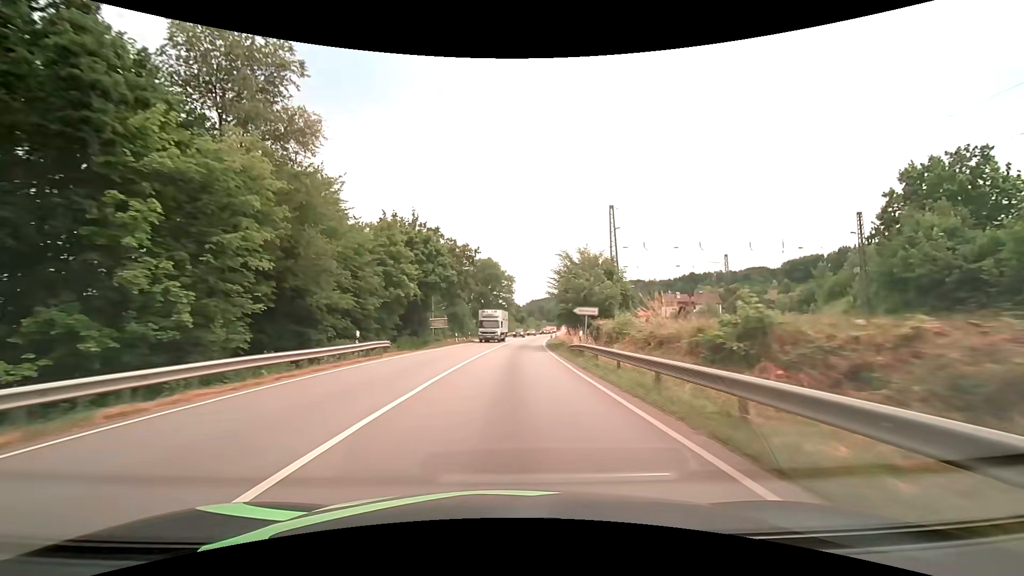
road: primary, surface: asphalt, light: Day
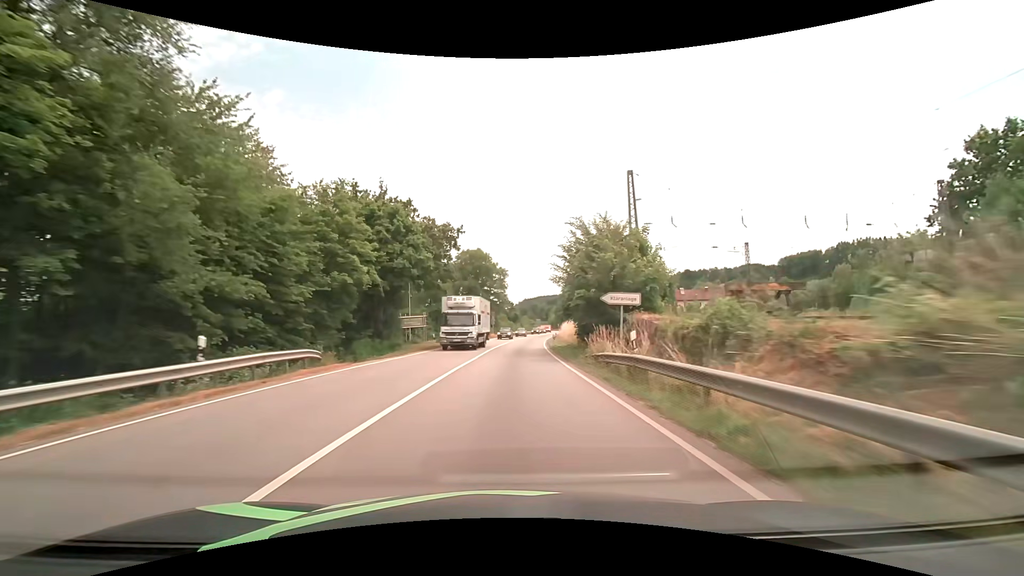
(+0.1, +11.0) m; +1°
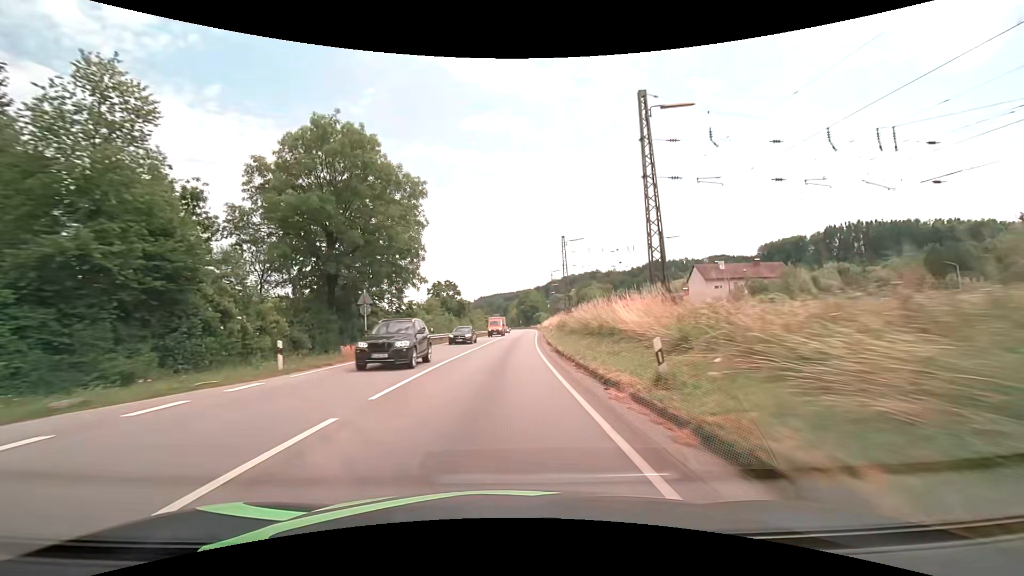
(+2.7, +56.5) m; +5°
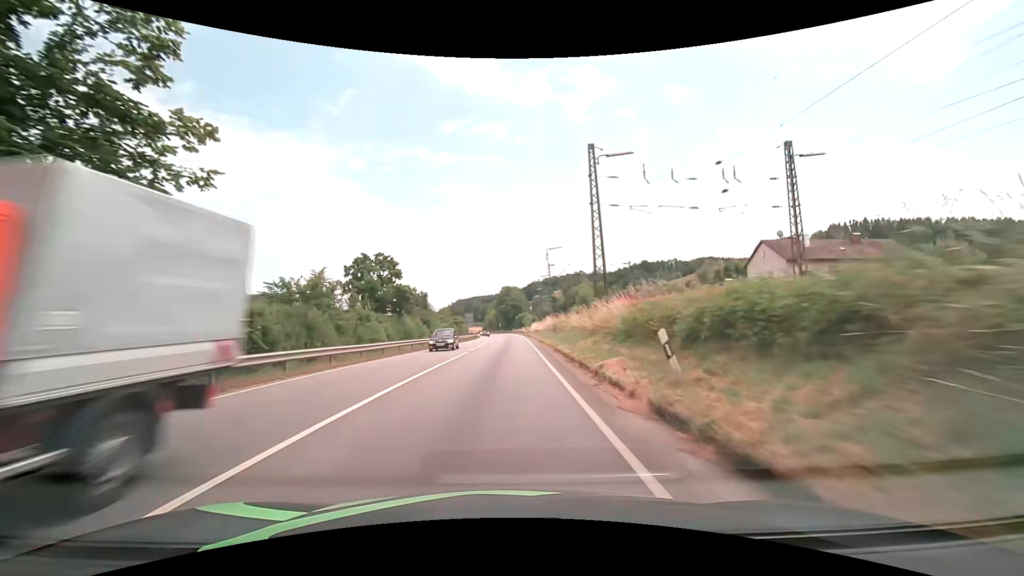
(+0.7, +33.7) m; +2°
(0, +10) (0, +20) (0, +30) (+1, +40) (+1, +50) (+1, +60) (+1, +70) (+1, +80) (+1, +90) (+1, +100) m
